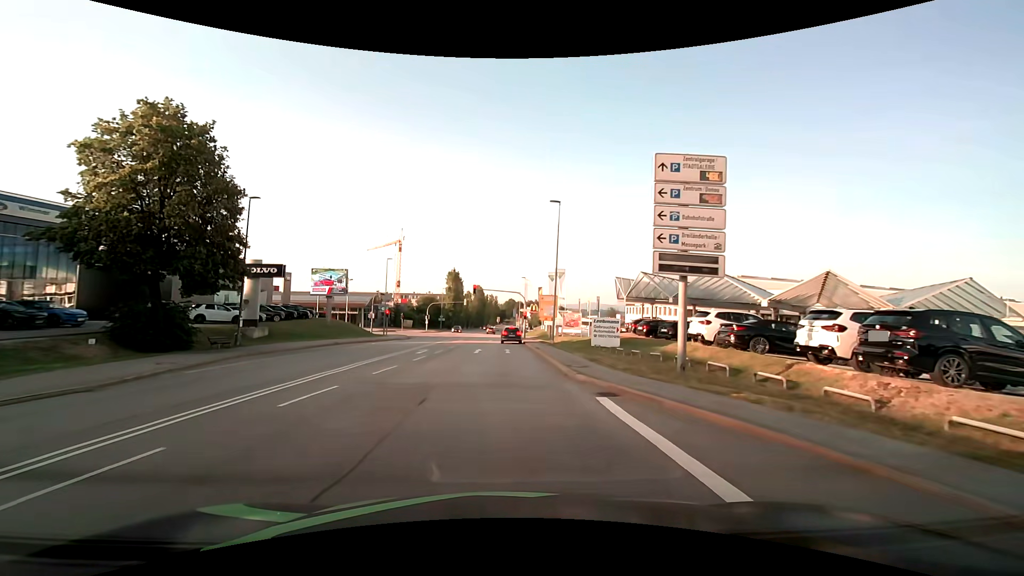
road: secondary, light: Day
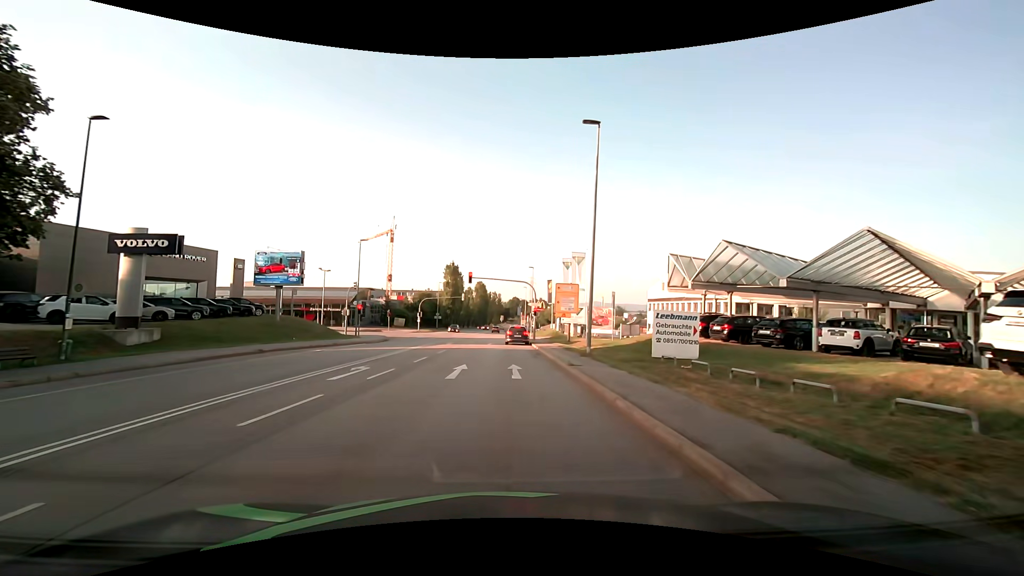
(-0.1, +13.6) m; 0°
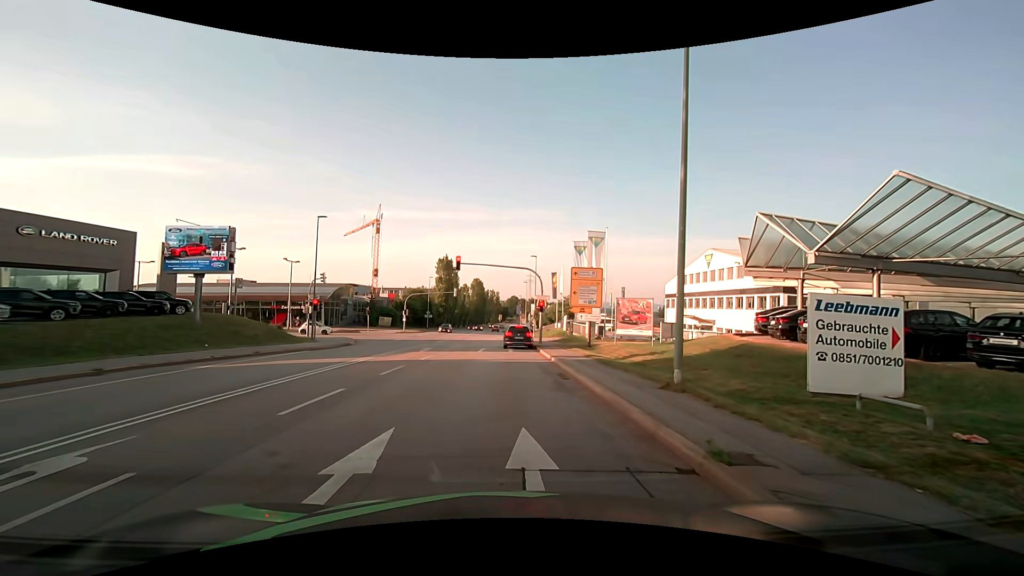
(-0.1, +11.0) m; -1°
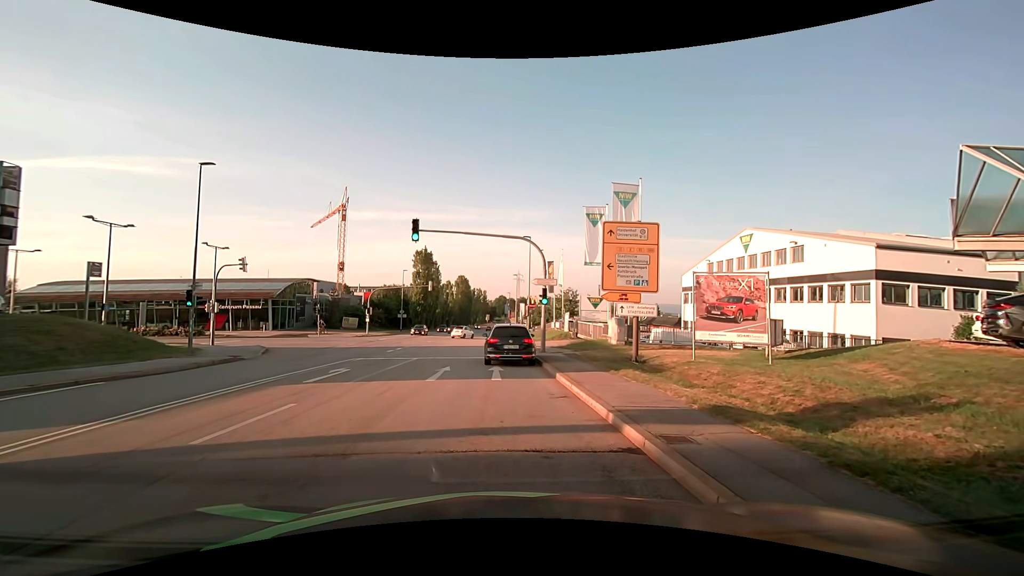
(+0.2, +13.6) m; +3°
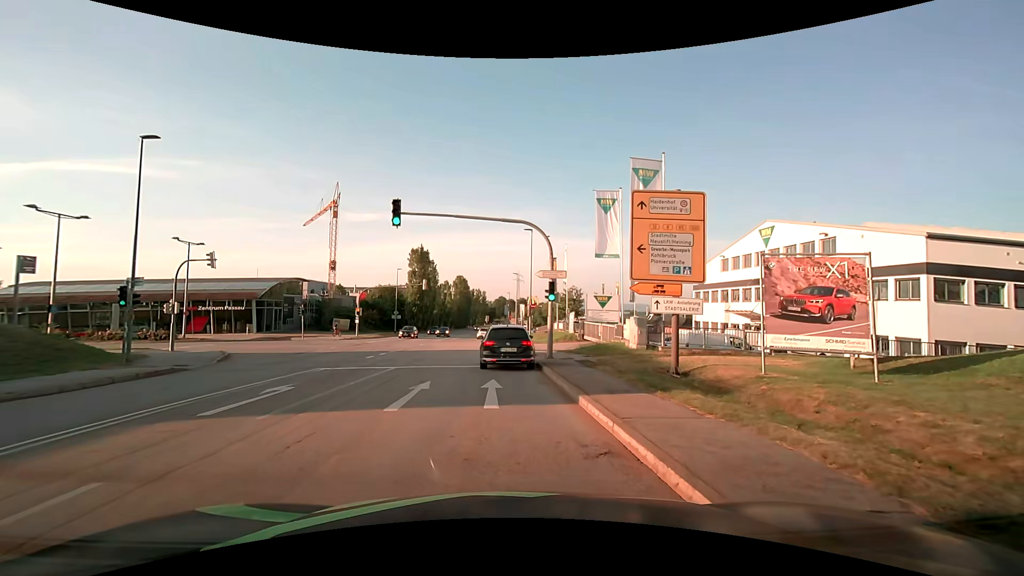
(-0.1, +4.2) m; 0°
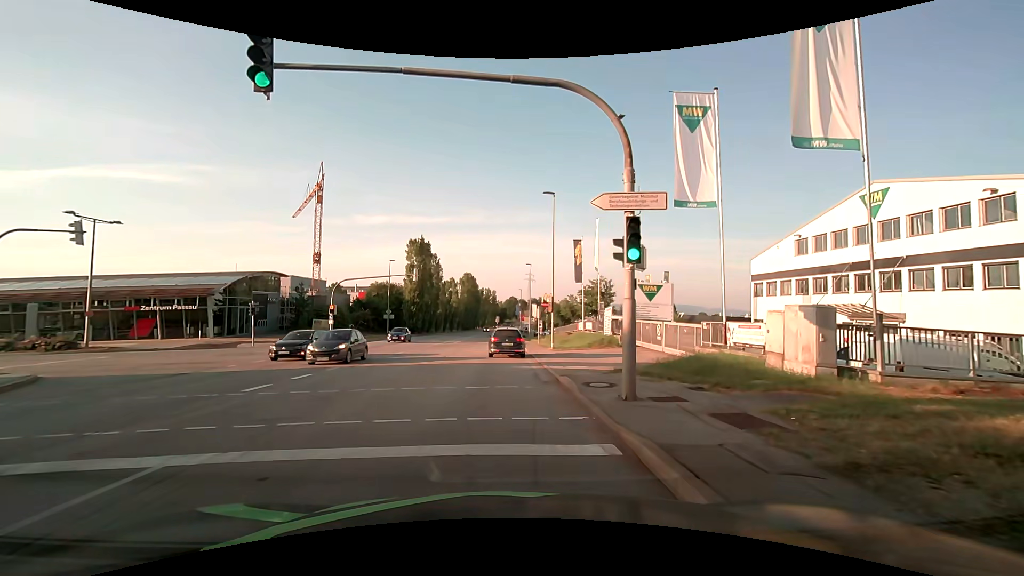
(-0.3, +12.6) m; -2°
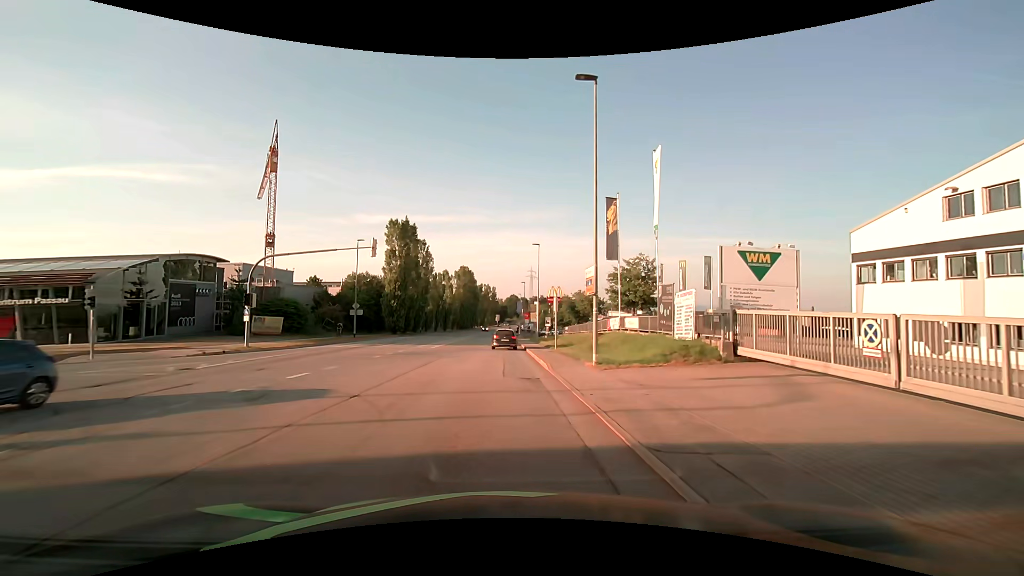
(+0.1, +15.4) m; +1°
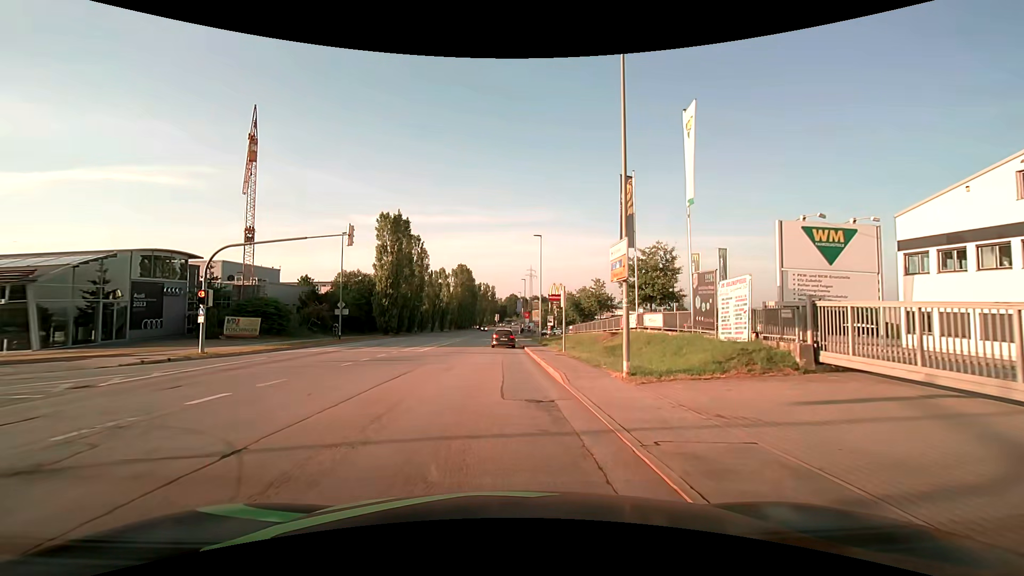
(0.0, +4.6) m; 0°
(0, +10) (0, +20) (-1, +30) (-1, +40) (-1, +50) (-1, +60) (-1, +70) (-1, +80) (-1, +90) (-1, +100) m
